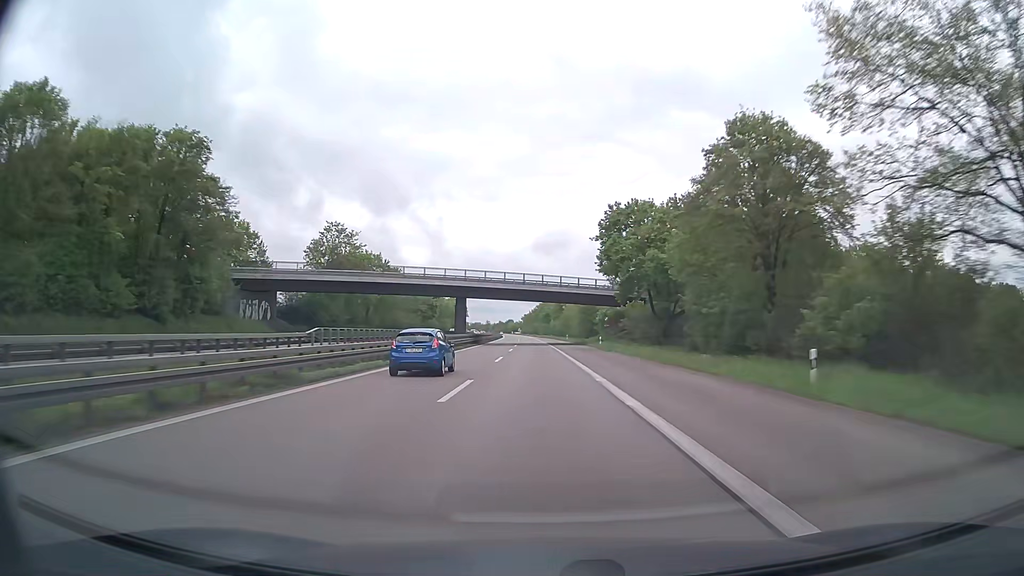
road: trunk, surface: asphalt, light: Day
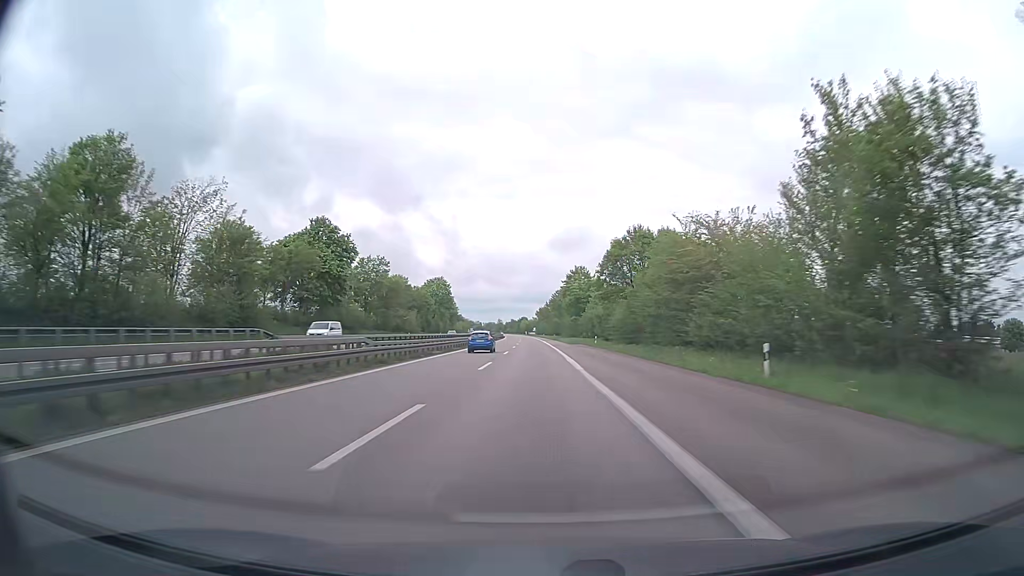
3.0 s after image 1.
(-0.7, +96.7) m; 0°
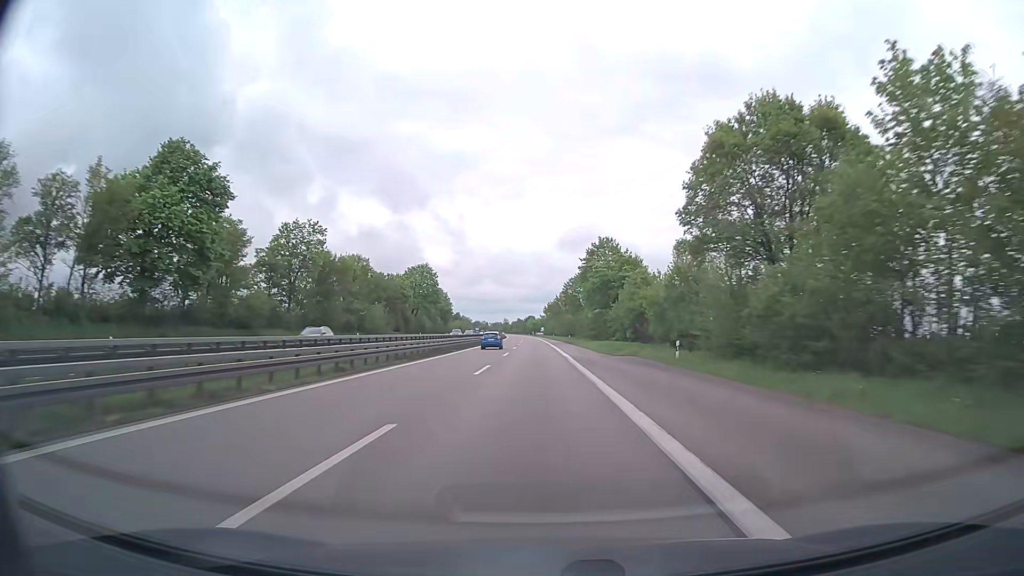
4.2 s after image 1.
(-1.4, +38.7) m; -3°
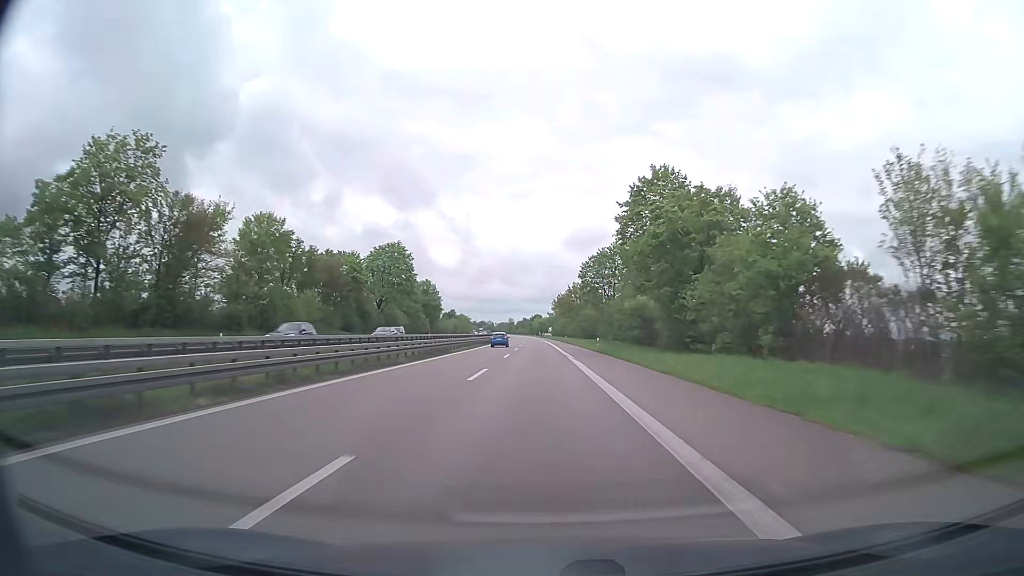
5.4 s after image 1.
(-0.3, +38.7) m; -1°
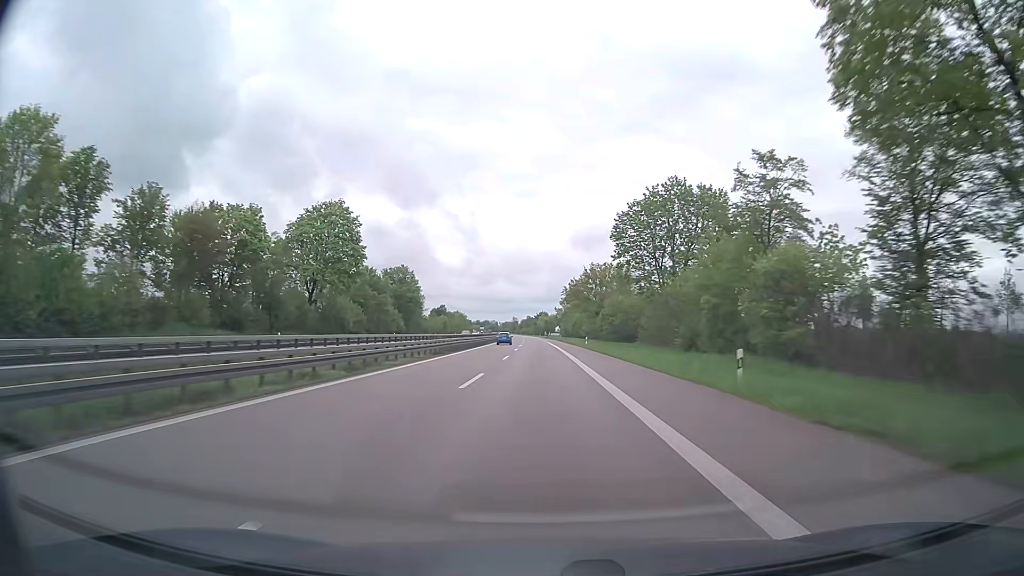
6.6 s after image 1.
(-0.2, +38.7) m; -1°
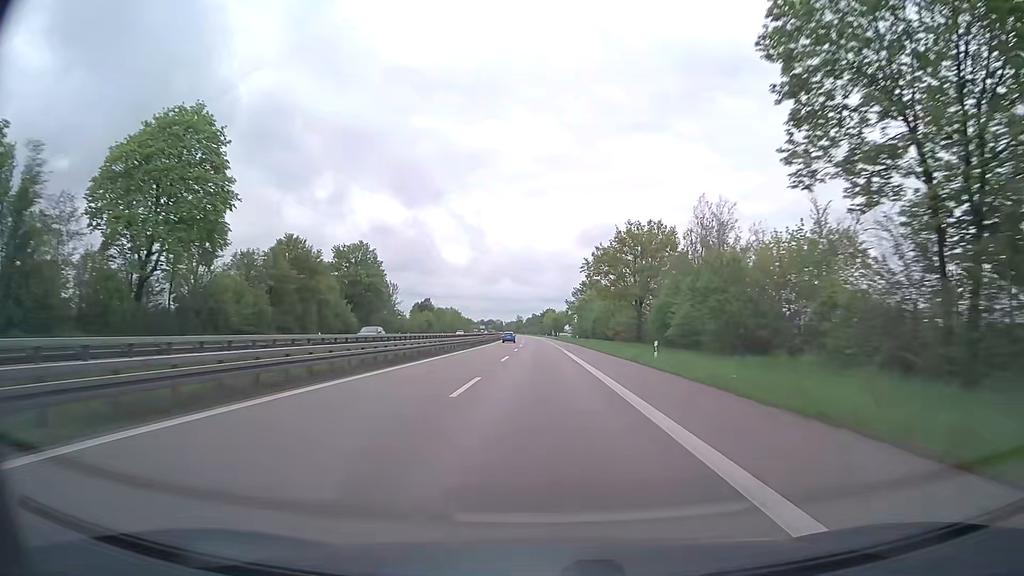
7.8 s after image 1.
(-0.2, +38.7) m; -1°
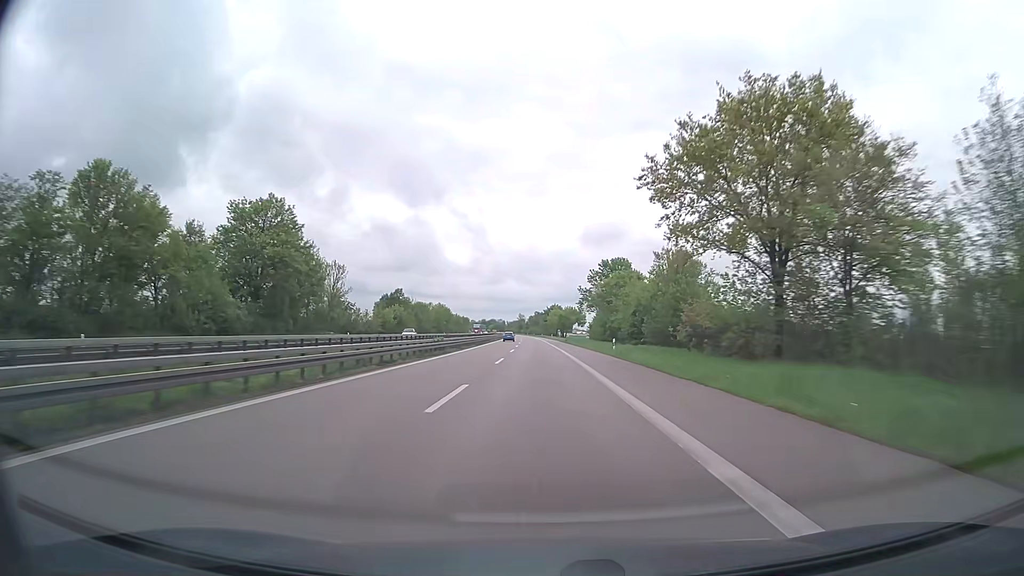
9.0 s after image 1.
(-0.1, +38.7) m; 0°
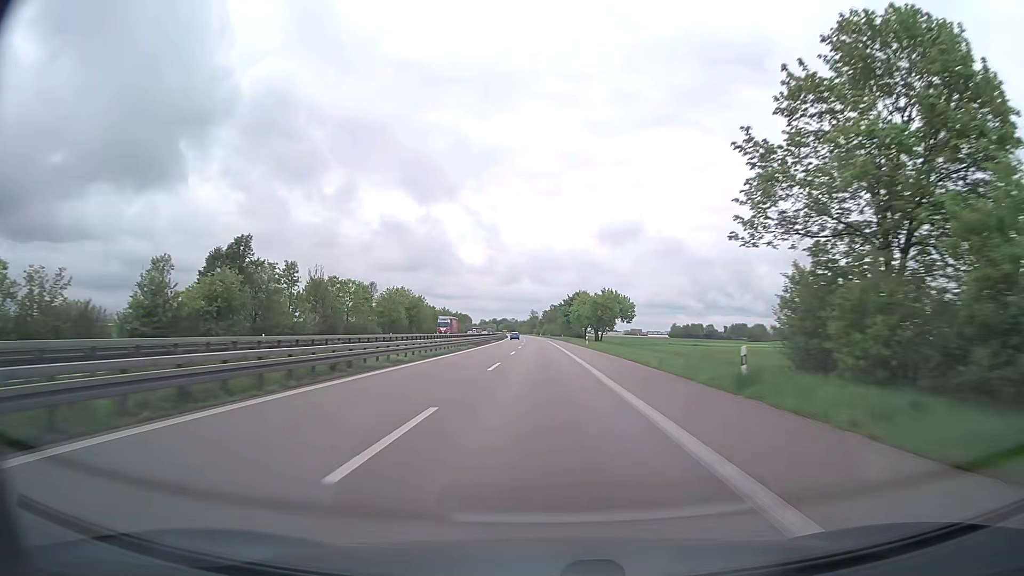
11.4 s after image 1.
(-1.1, +77.5) m; -1°
(0, +10) (0, +20) (0, +30) (0, +40) (0, +50) (0, +60) (-1, +70) (-1, +80) (-1, +90) (-1, +100) m
